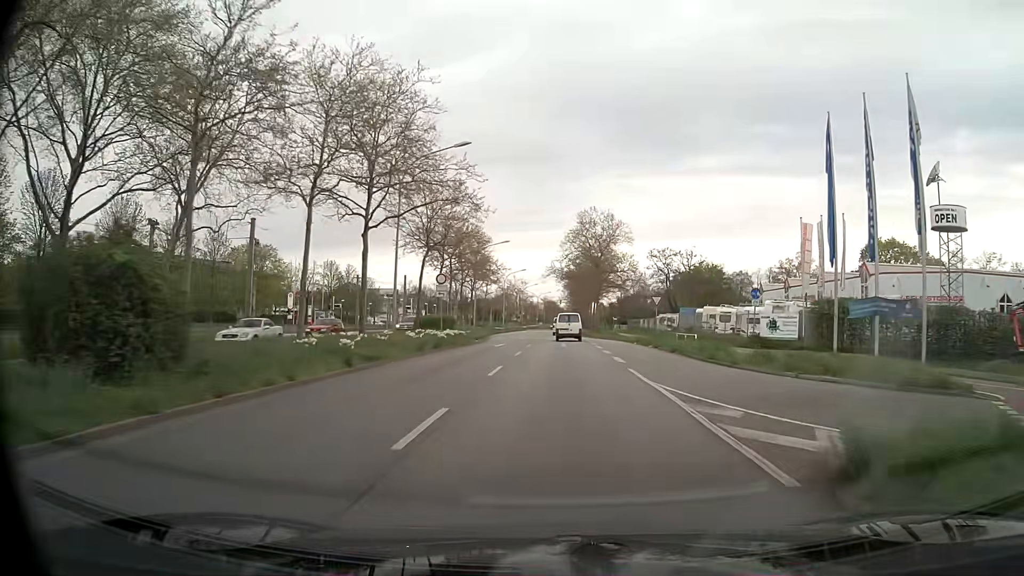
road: primary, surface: asphalt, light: Day
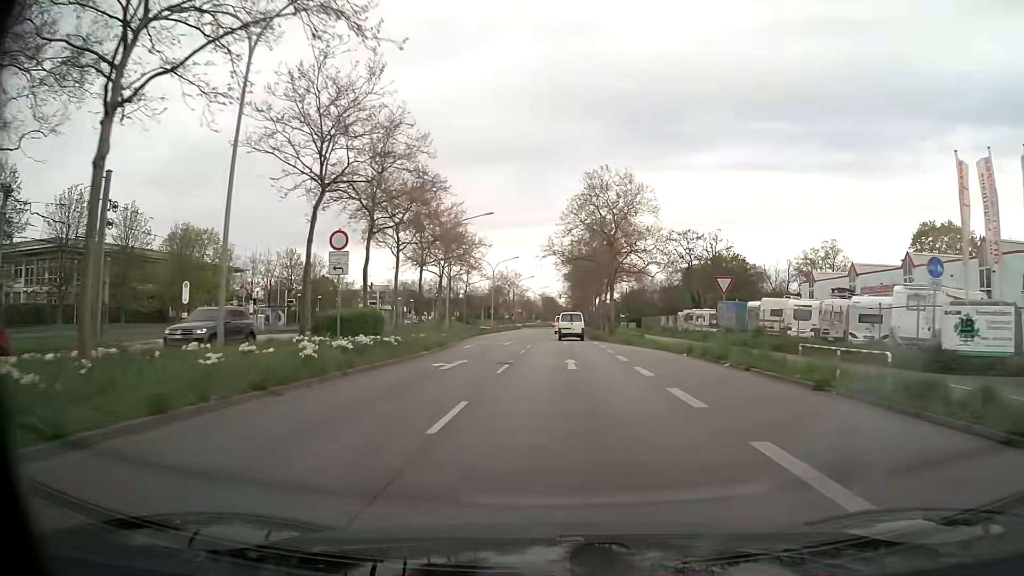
(+0.1, +17.5) m; +1°
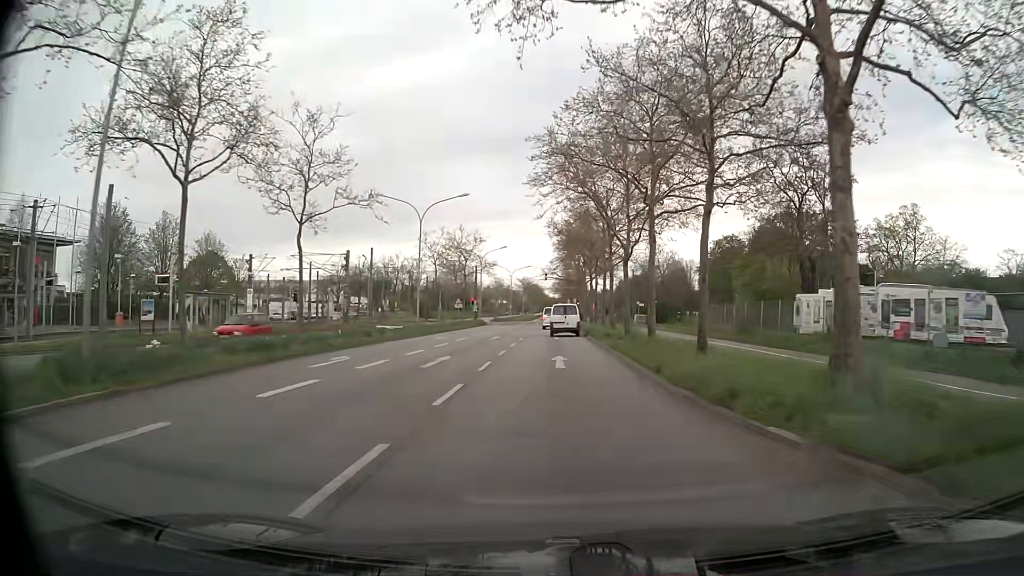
(+0.2, +41.2) m; +1°
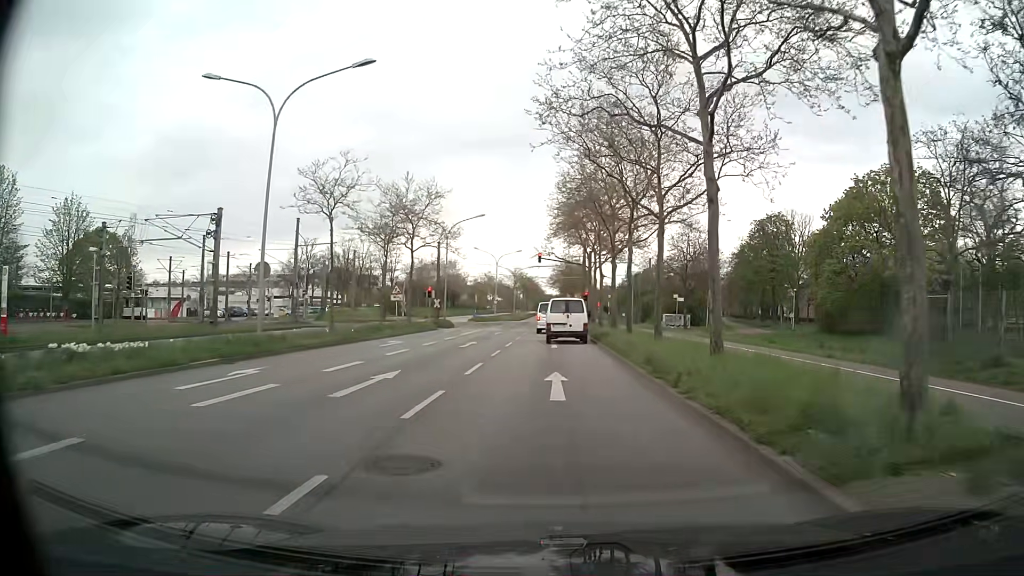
(0.0, +25.4) m; 0°
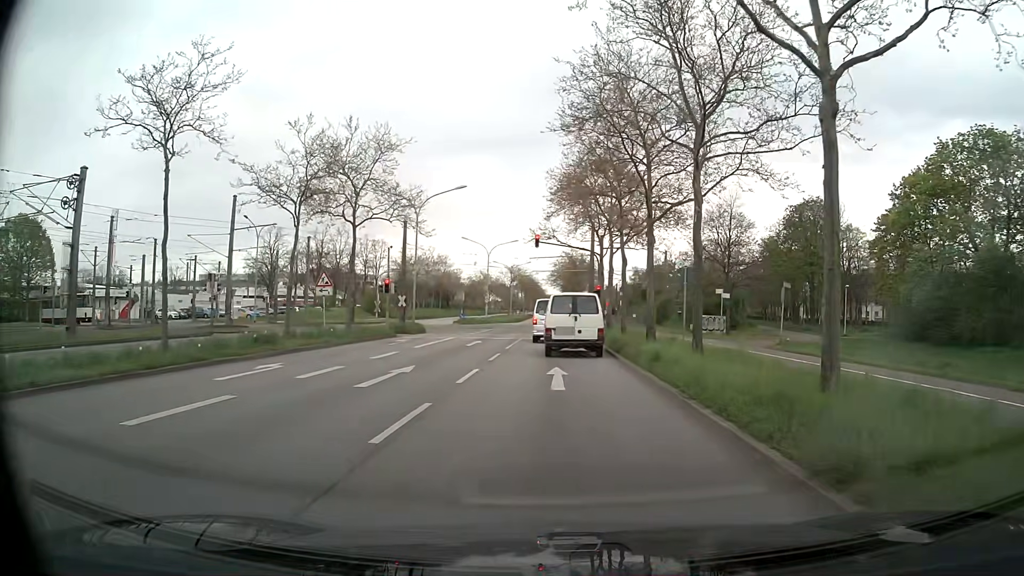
(+0.1, +13.5) m; 0°
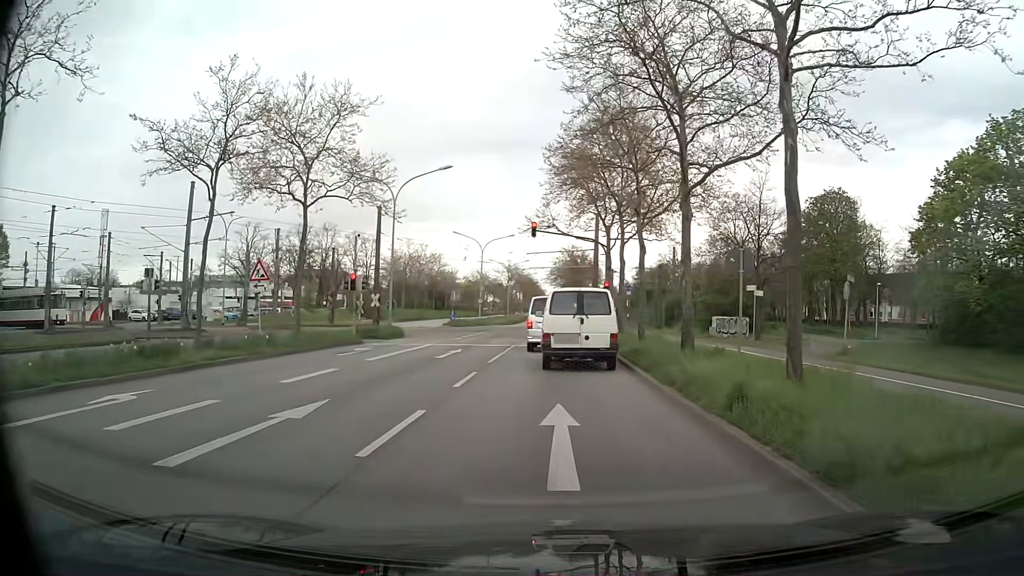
(+0.1, +6.4) m; +1°
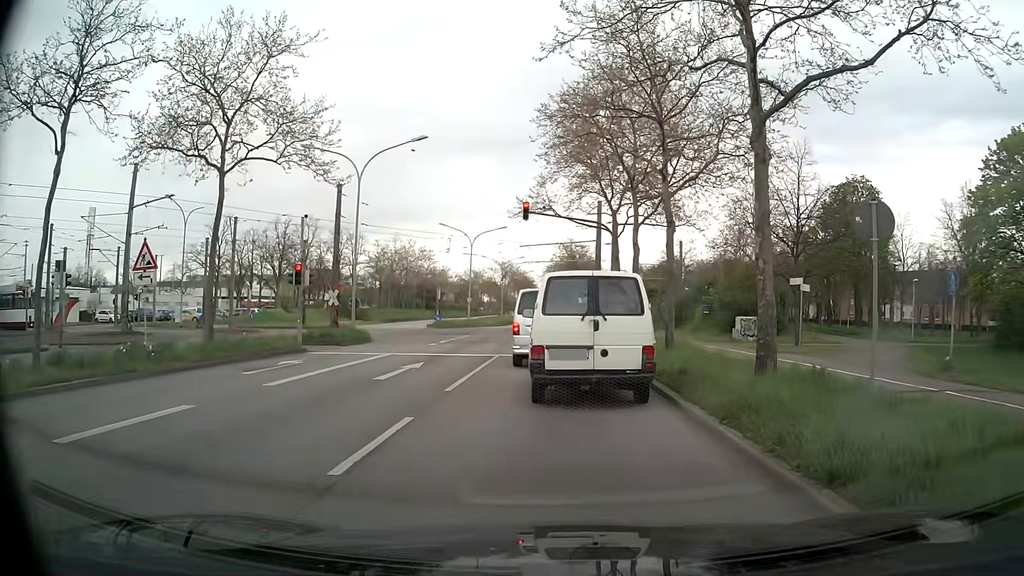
(0.0, +6.6) m; -1°
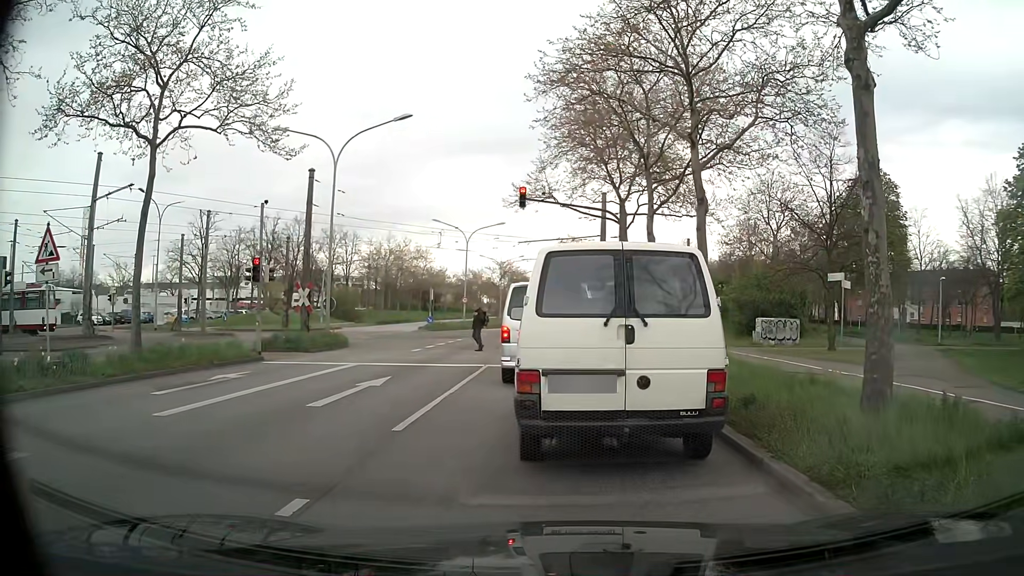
(+0.1, +3.7) m; +2°
